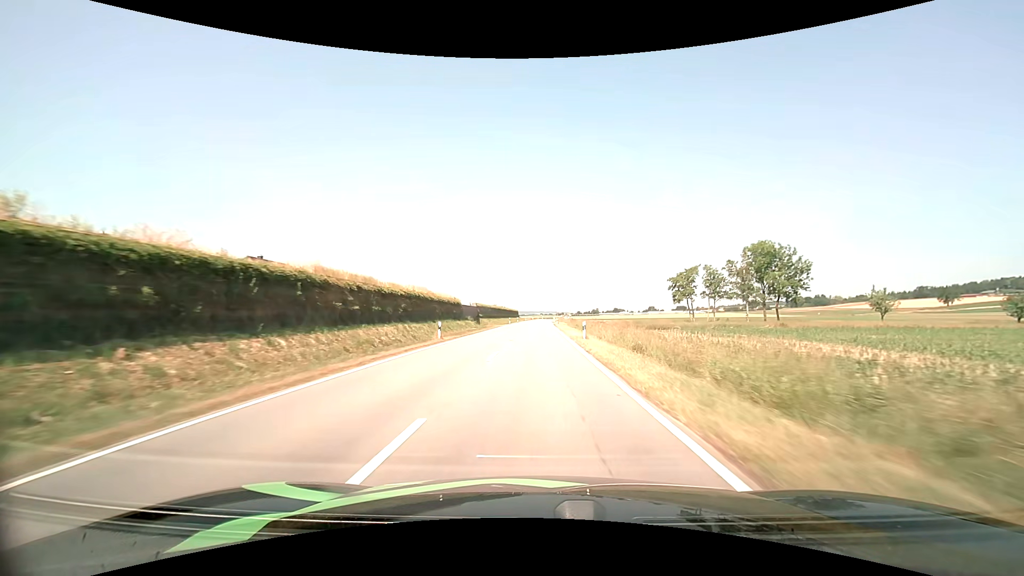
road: tertiary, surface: asphalt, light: Day
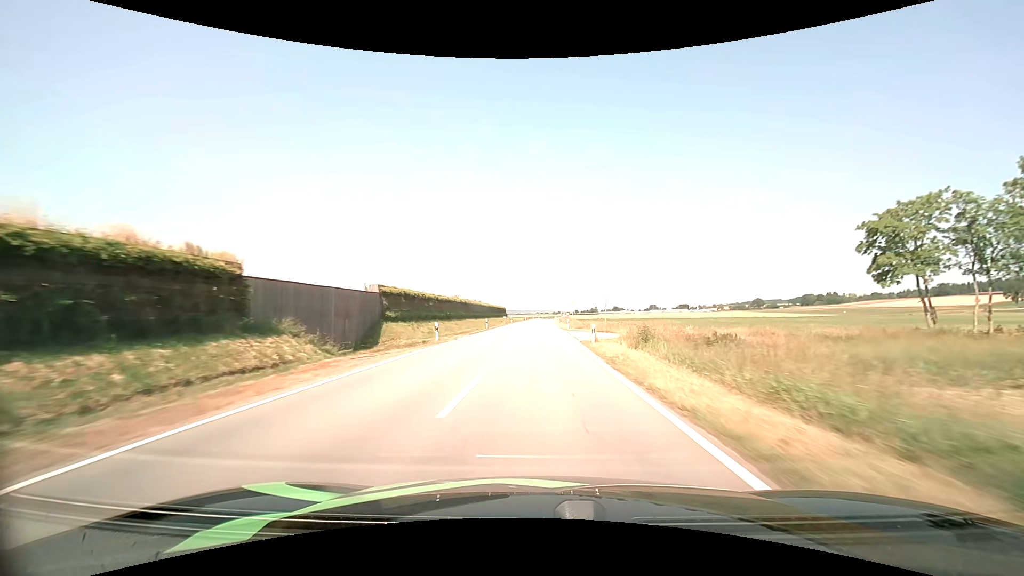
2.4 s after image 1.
(+0.1, +57.7) m; 0°
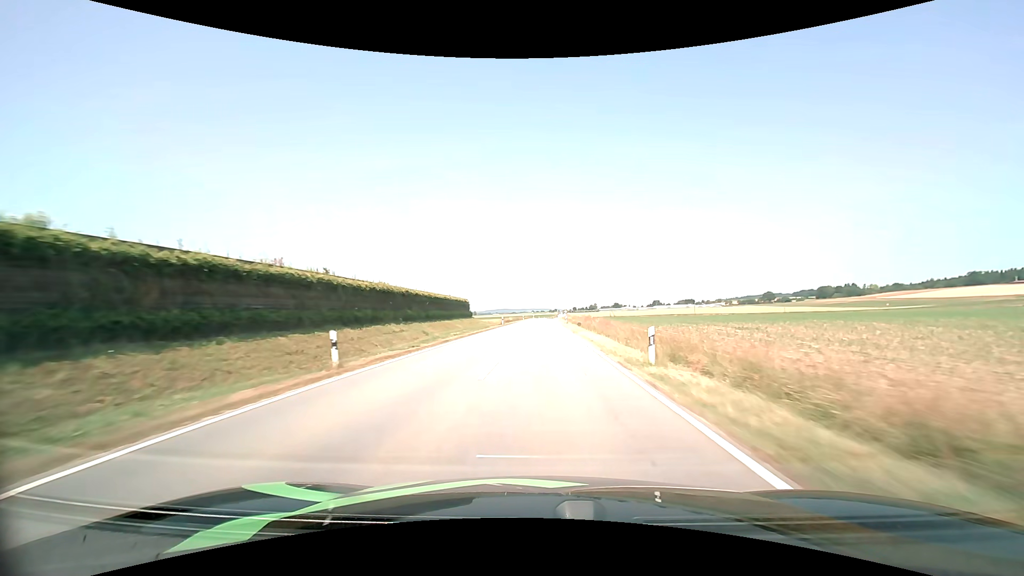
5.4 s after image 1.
(+0.5, +71.3) m; +1°
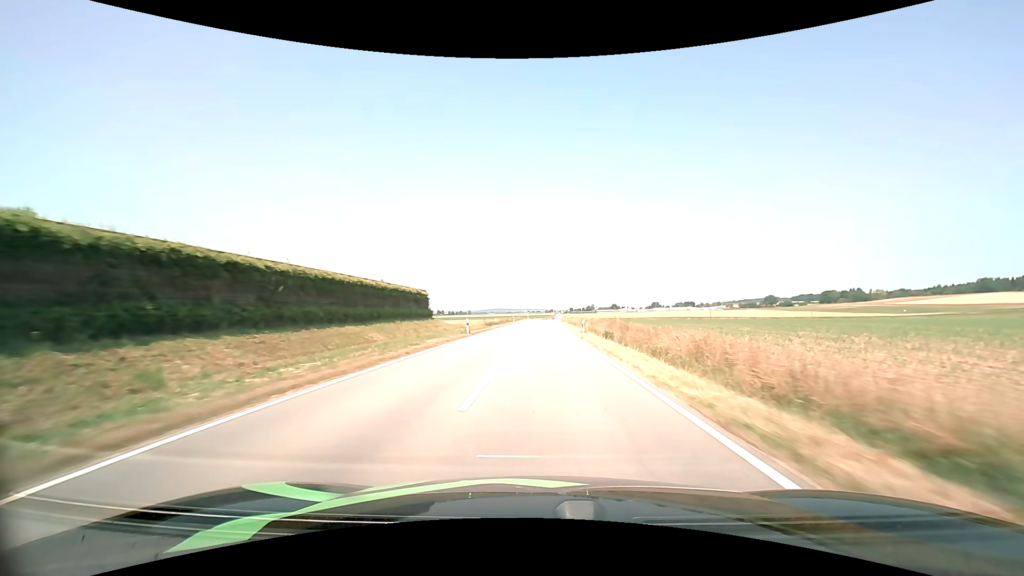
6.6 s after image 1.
(0.0, +27.7) m; 0°
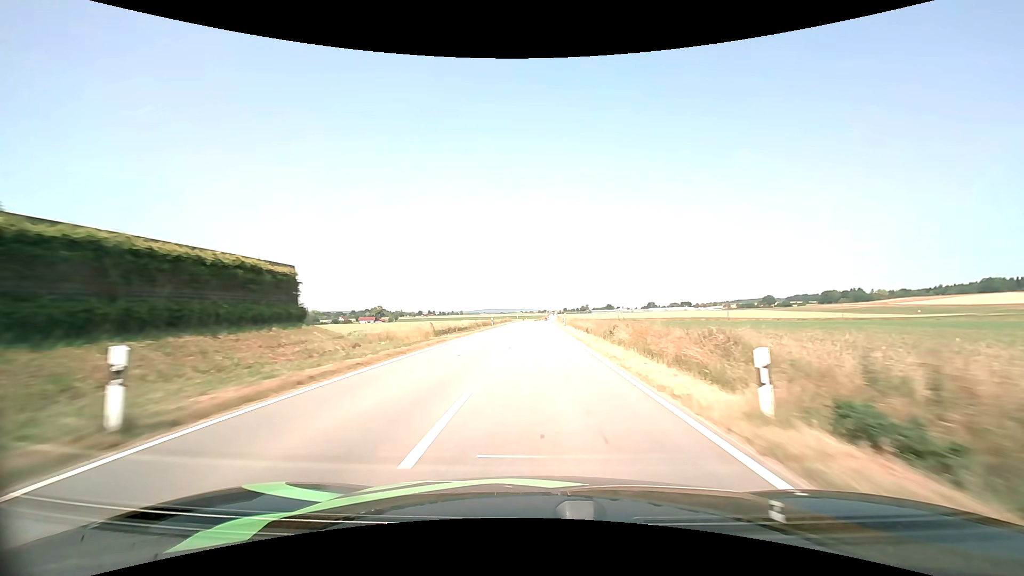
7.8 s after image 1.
(+0.2, +27.5) m; +1°
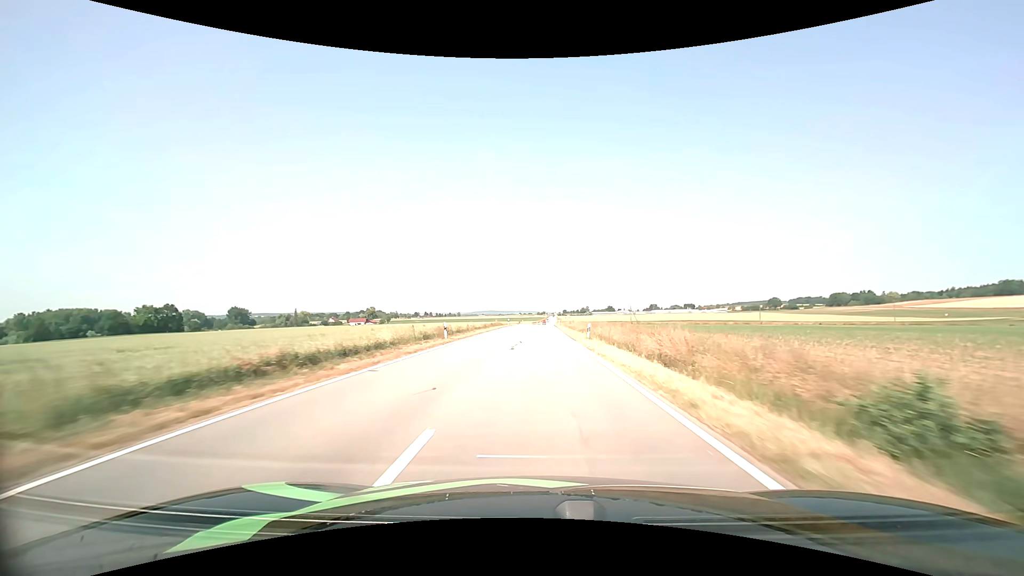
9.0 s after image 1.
(0.0, +27.4) m; 0°
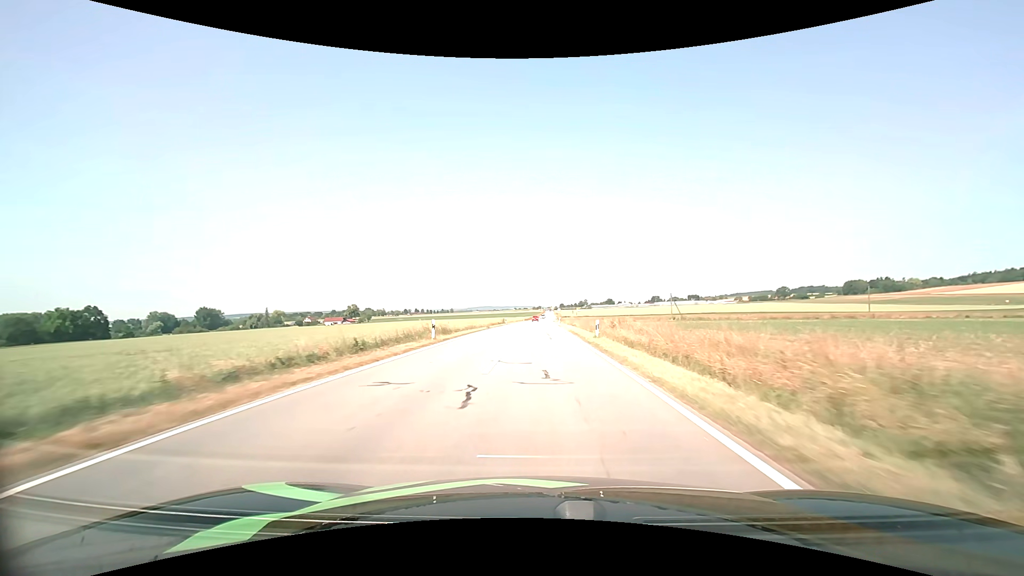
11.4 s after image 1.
(+0.3, +53.3) m; +1°
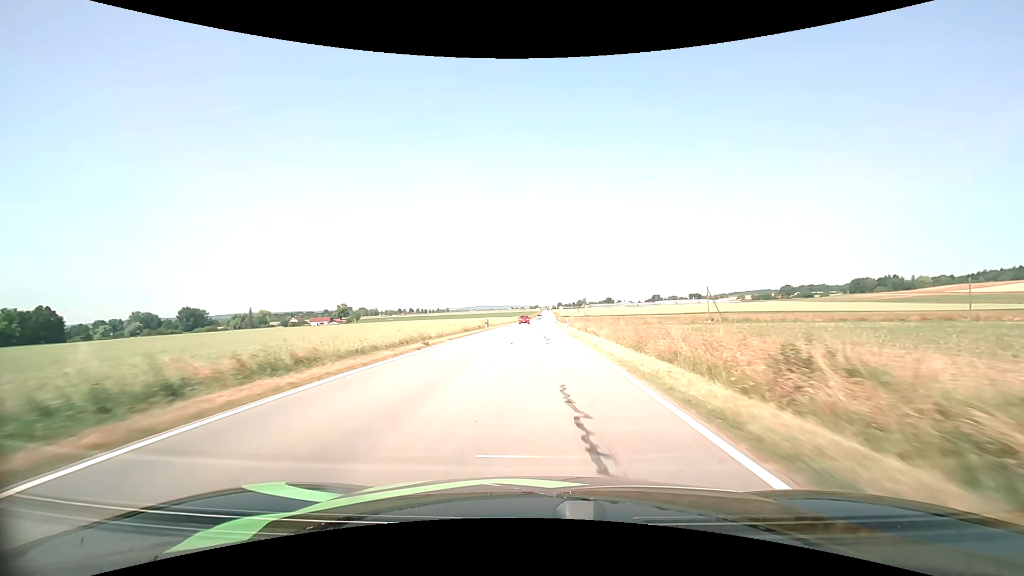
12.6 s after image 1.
(0.0, +24.5) m; 0°
(0, +10) (0, +20) (0, +30) (0, +40) (0, +50) (0, +60) (0, +70) (+1, +80) (+1, +90) (+1, +100) m
